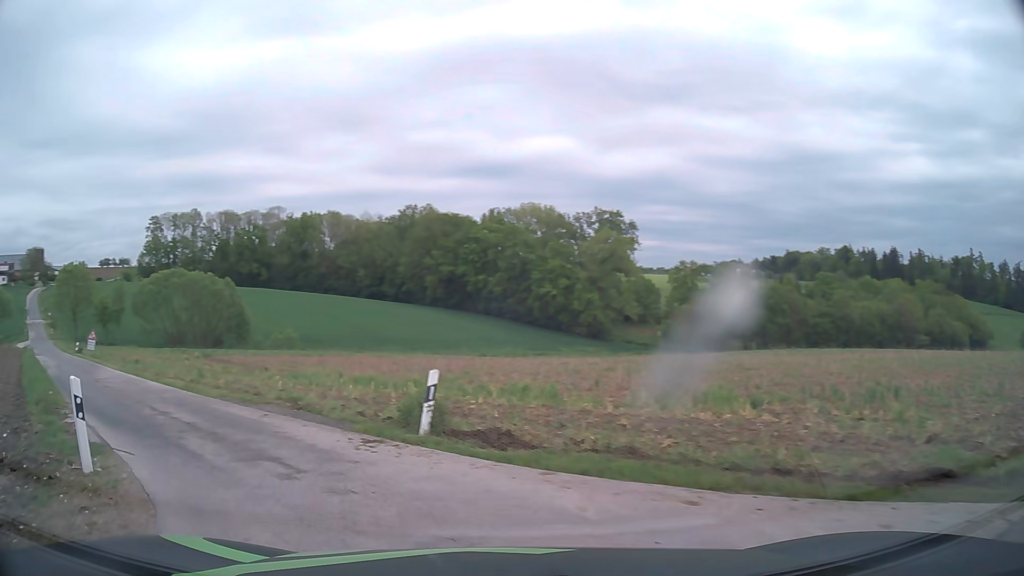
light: Day
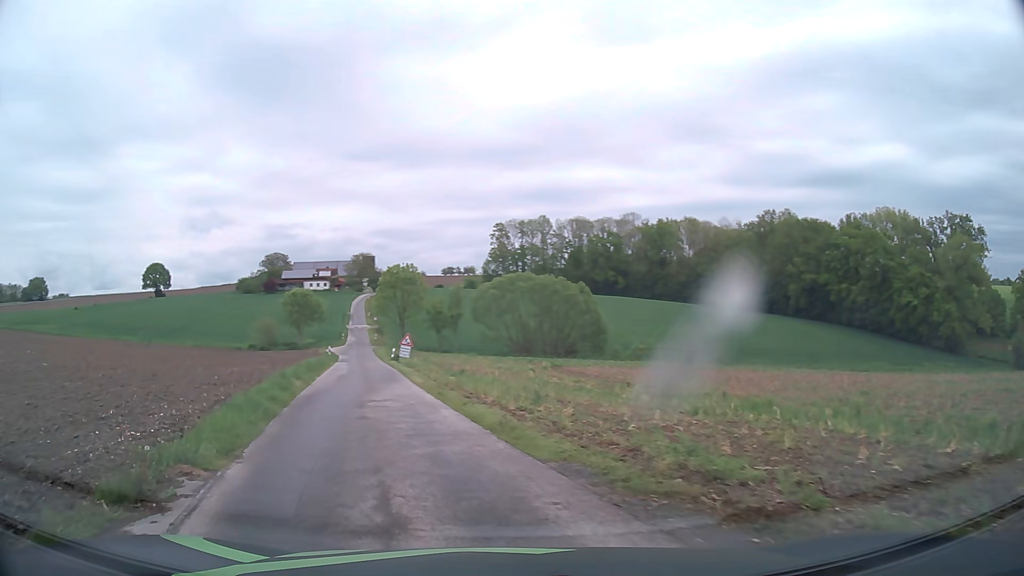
(-2.5, +7.9) m; -32°
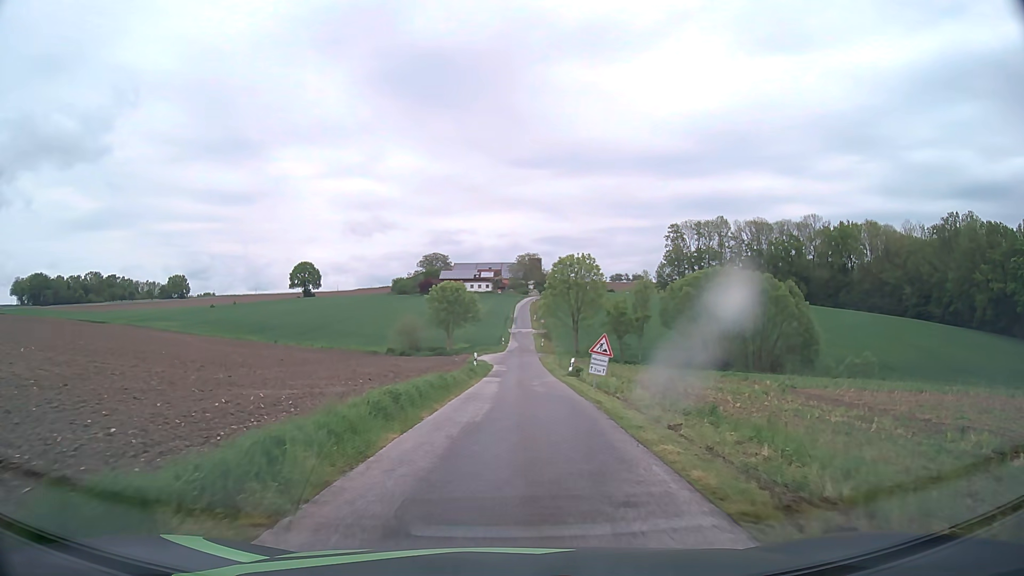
(-3.1, +16.9) m; -14°
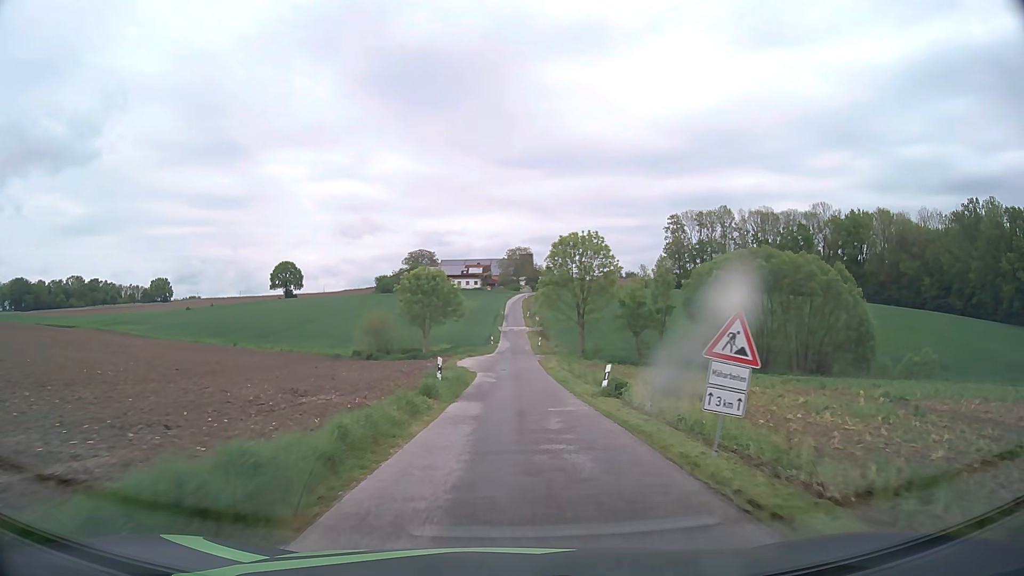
(+0.1, +14.6) m; +1°
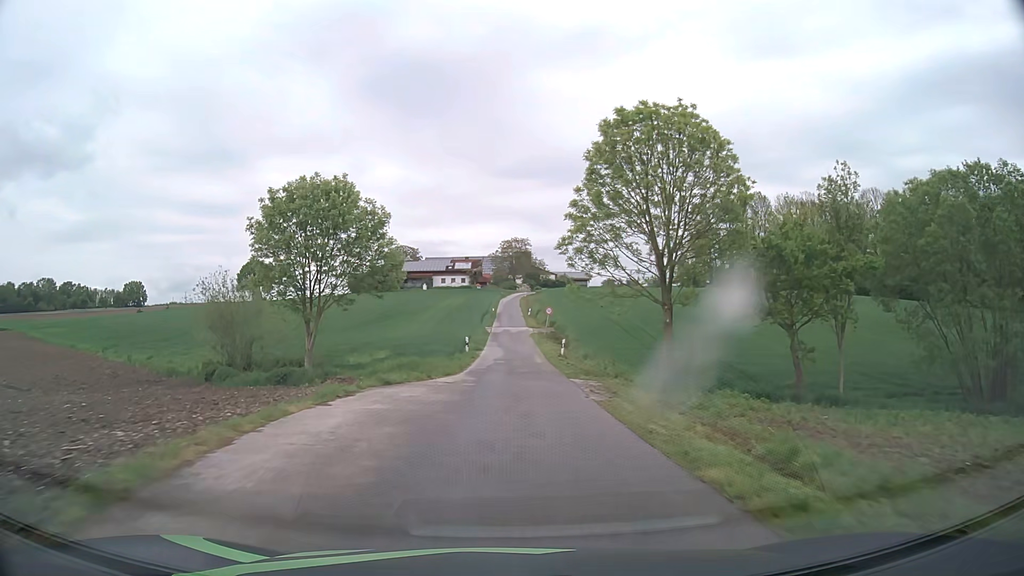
(+0.2, +35.1) m; 0°
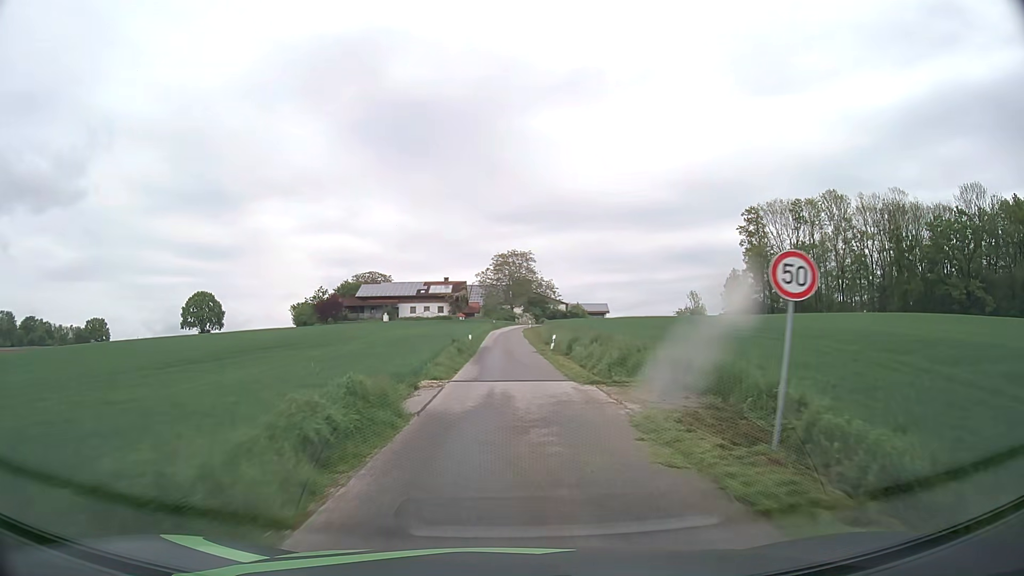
(+0.1, +48.1) m; 0°
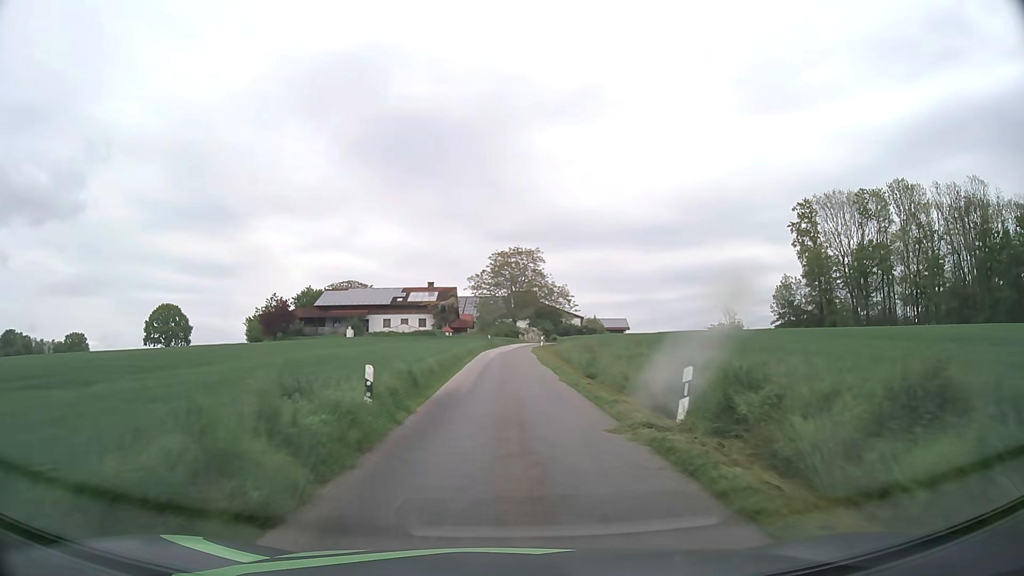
(0.0, +27.2) m; 0°
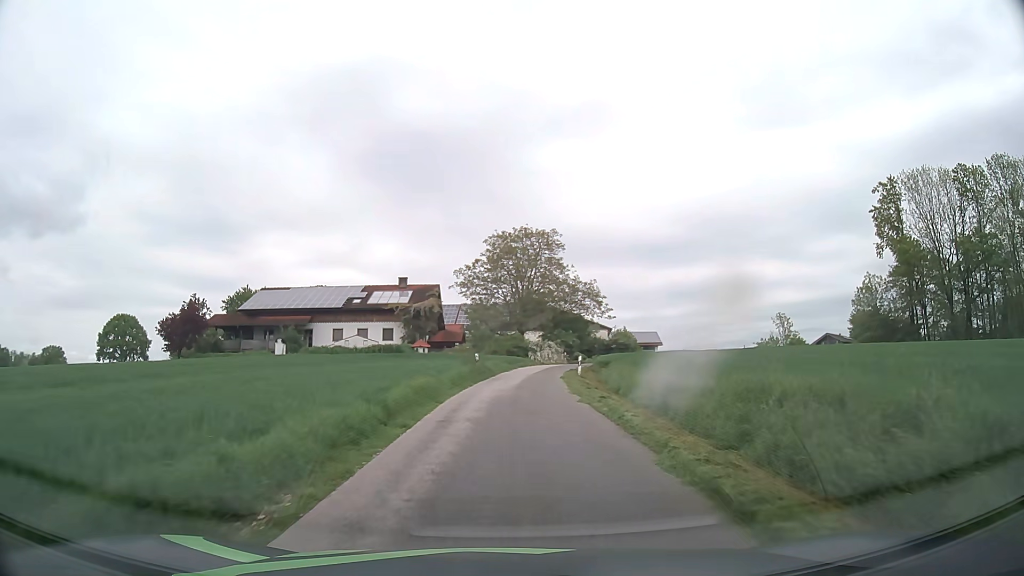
(-0.1, +28.8) m; 0°
(0, +10) (0, +20) (+1, +30) (+2, +40) (+4, +50) (+7, +59) (+10, +69) (+14, +78) (+18, +87) (+22, +96) m
